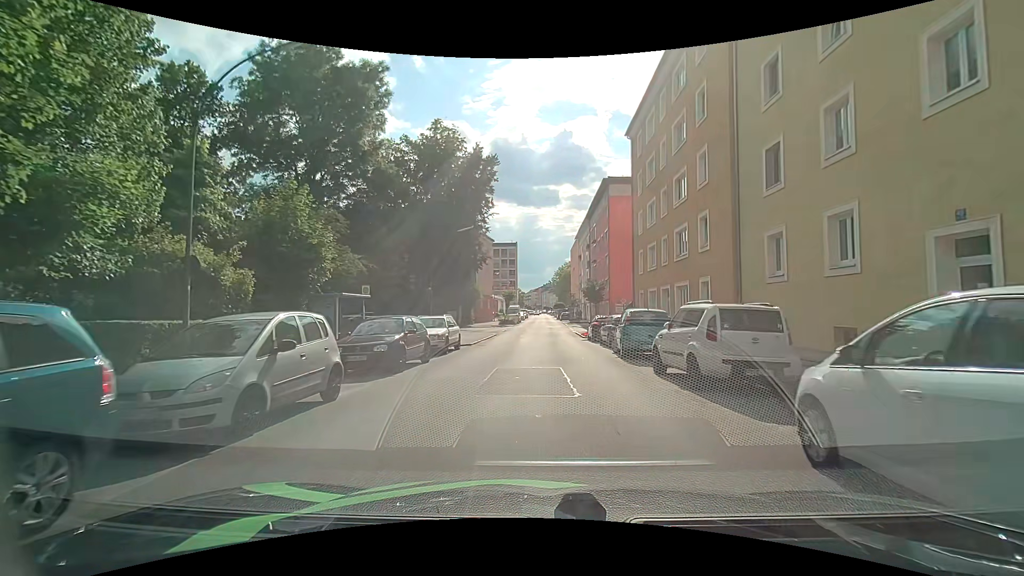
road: tertiary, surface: asphalt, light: Day
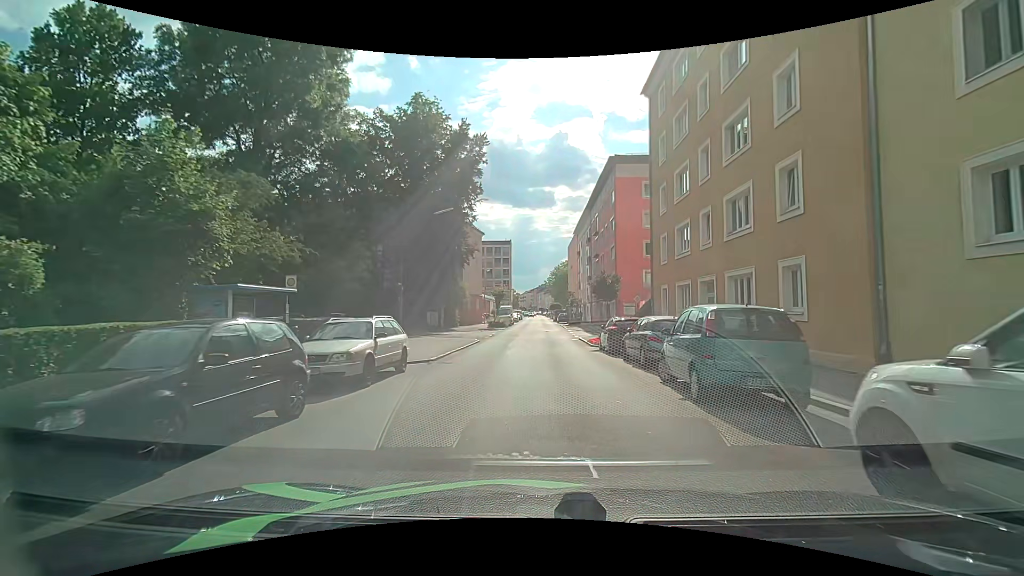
(0.0, +8.0) m; +1°
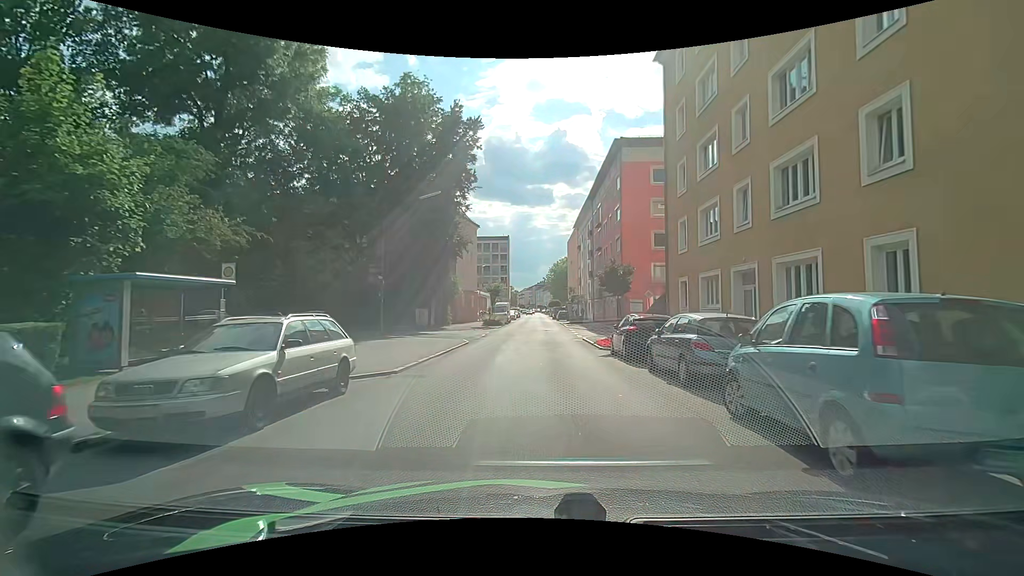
(0.0, +4.0) m; -1°
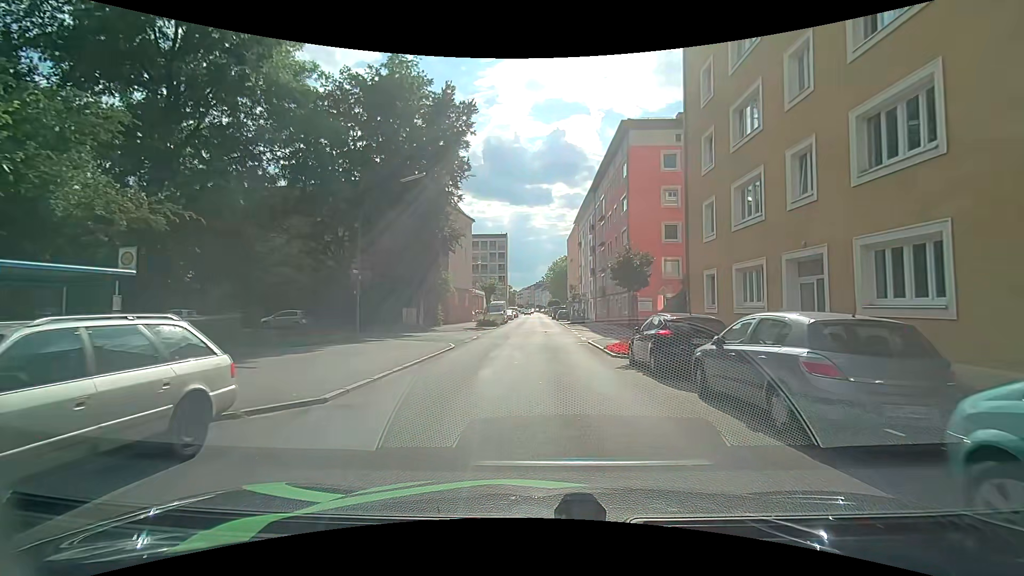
(0.0, +3.9) m; 0°
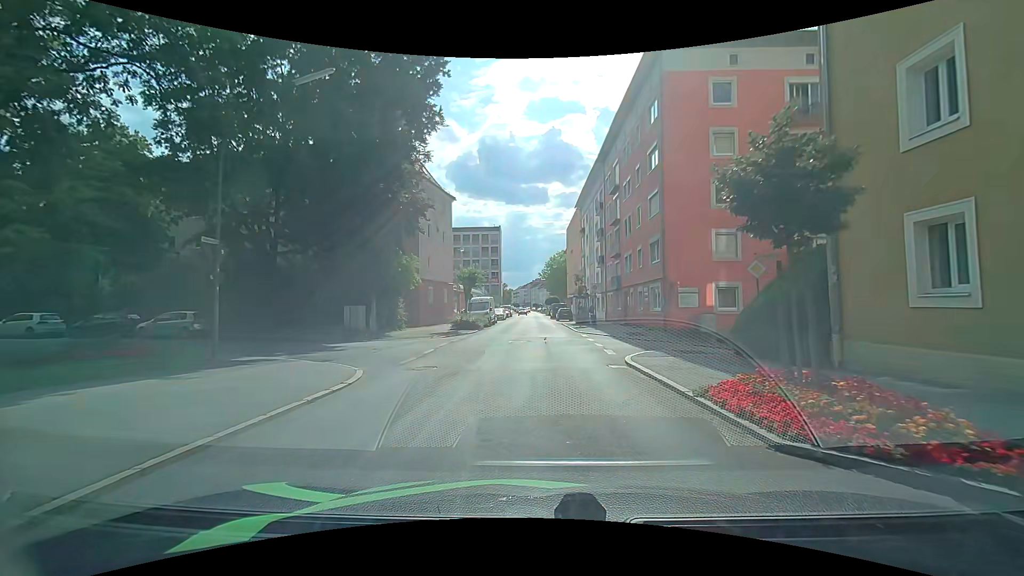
(+0.1, +11.7) m; +1°
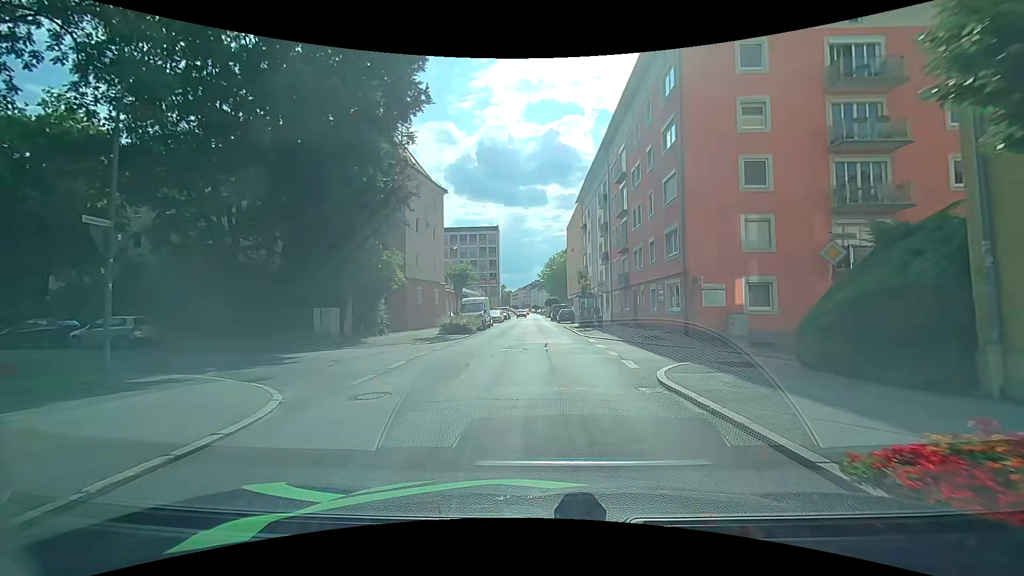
(0.0, +3.9) m; 0°
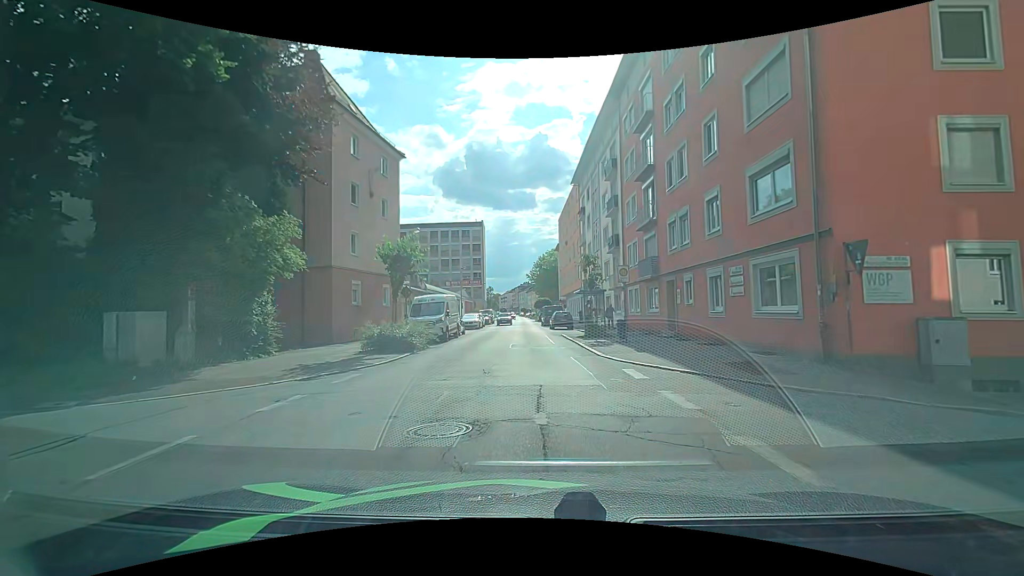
(-0.1, +11.8) m; 0°
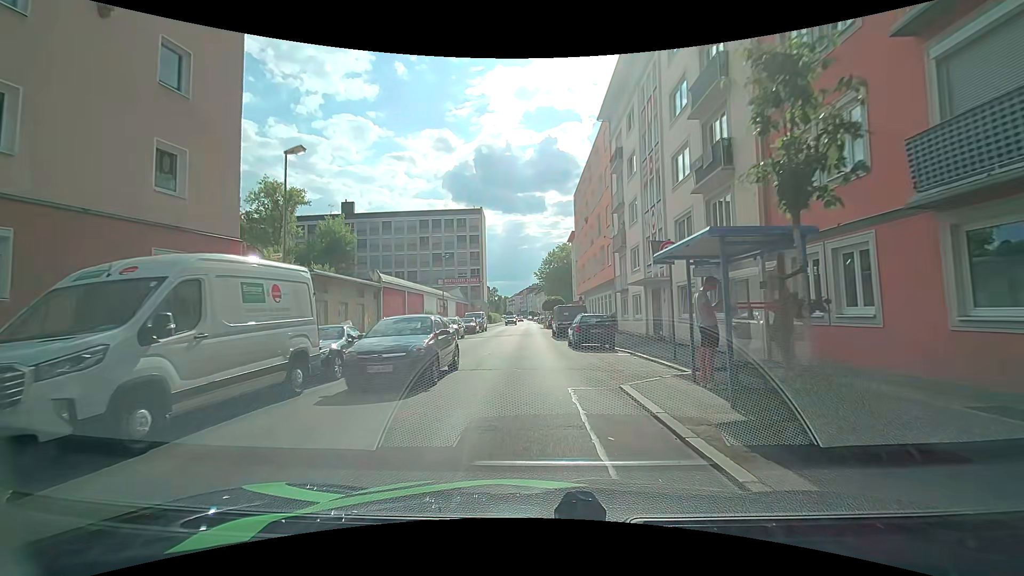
(+0.1, +19.6) m; -1°
(0, +10) (0, +20) (0, +30) (0, +40) (0, +50) (0, +60) (-1, +70) (-1, +80) (-1, +90) (-1, +100) m
